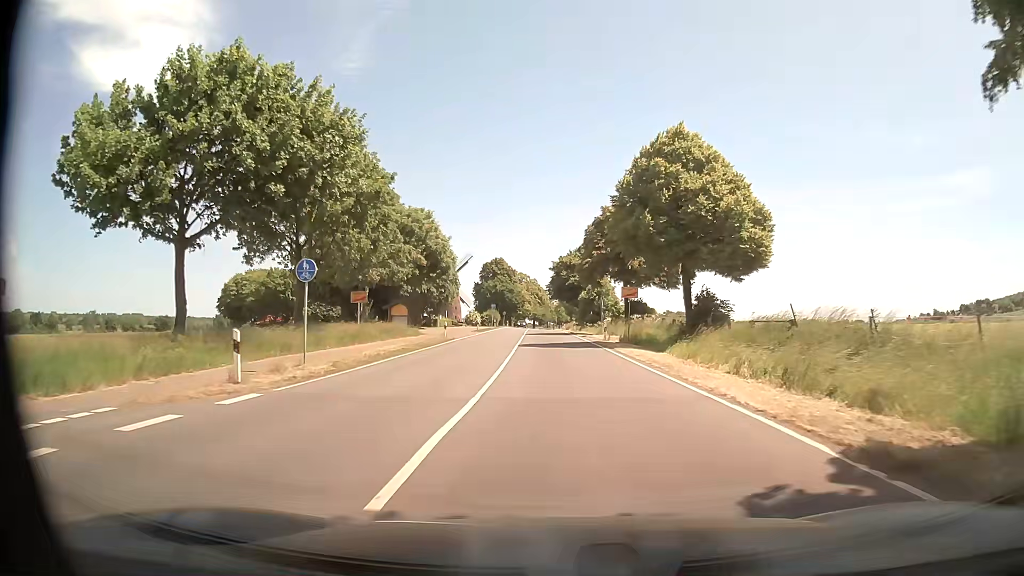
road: primary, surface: asphalt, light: Day
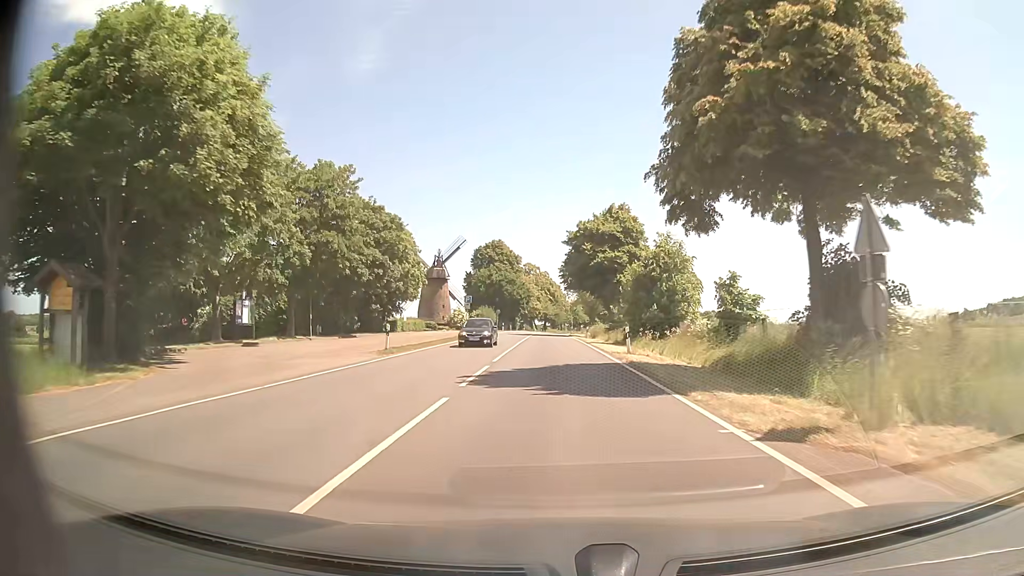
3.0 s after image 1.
(-0.4, +41.6) m; -1°
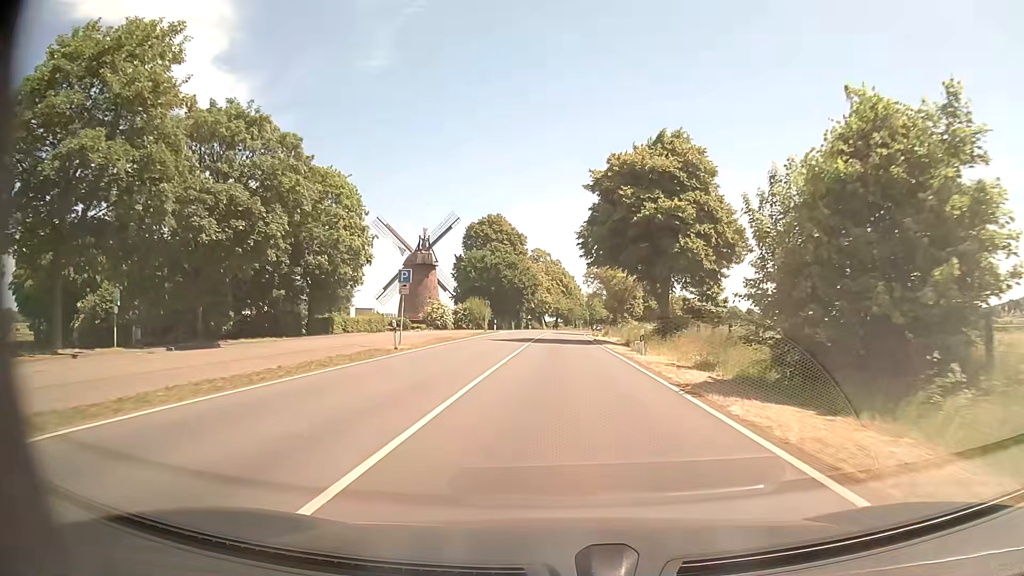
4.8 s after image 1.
(-0.3, +28.7) m; -1°
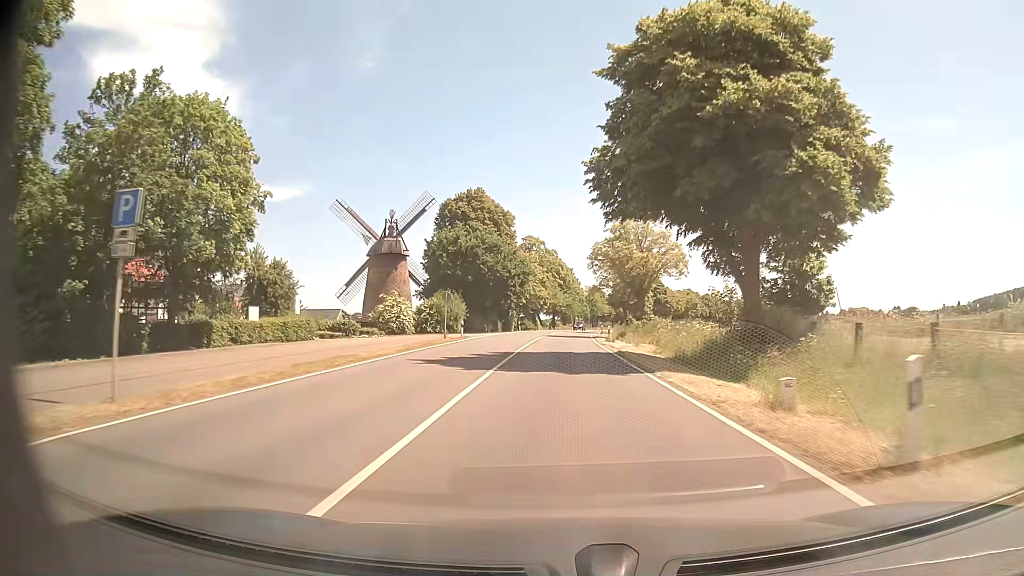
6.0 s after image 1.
(+0.1, +20.9) m; 0°
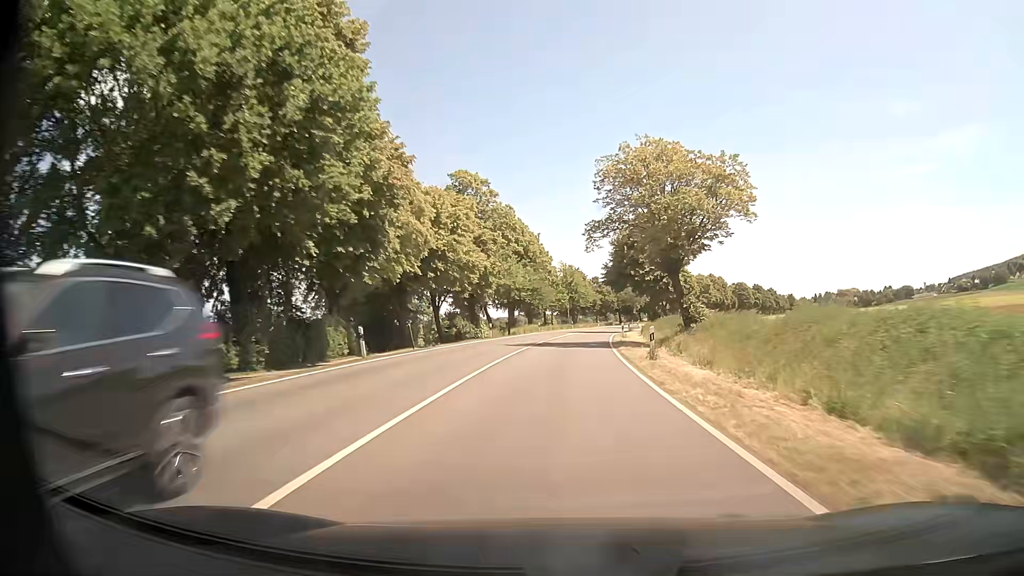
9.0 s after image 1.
(+0.9, +57.9) m; +3°
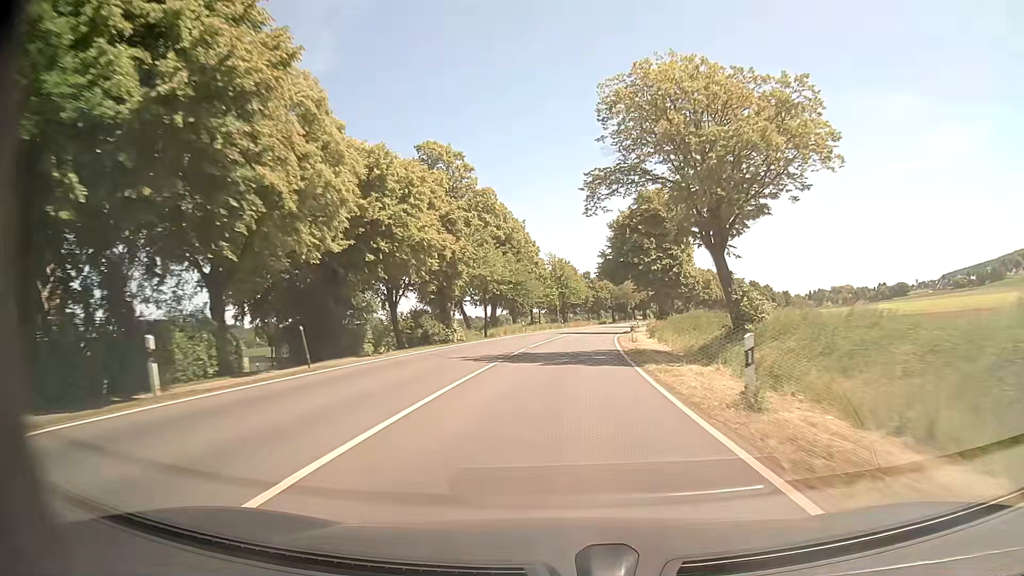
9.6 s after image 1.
(+0.1, +12.5) m; +1°
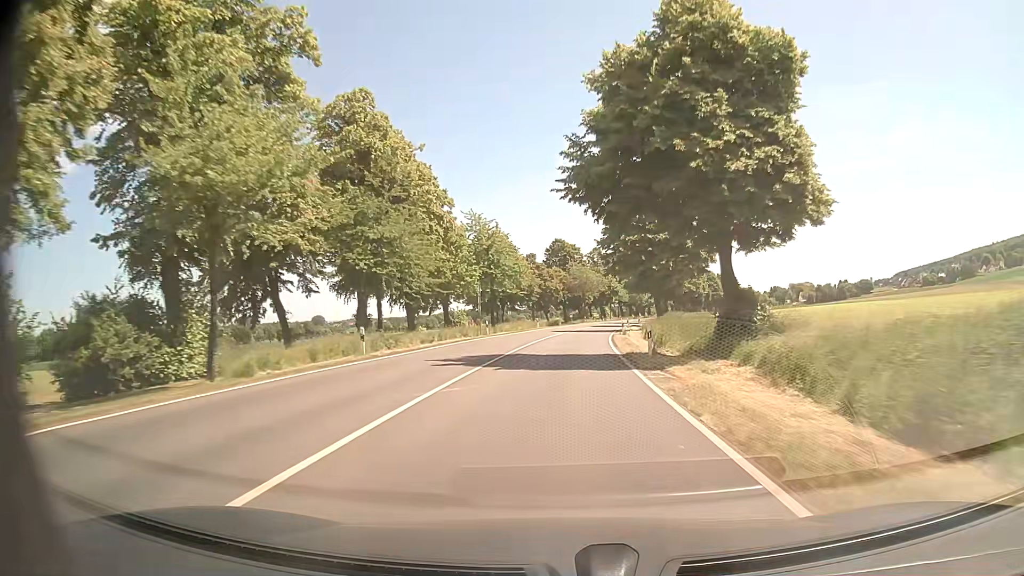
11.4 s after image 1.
(+1.6, +38.9) m; +5°
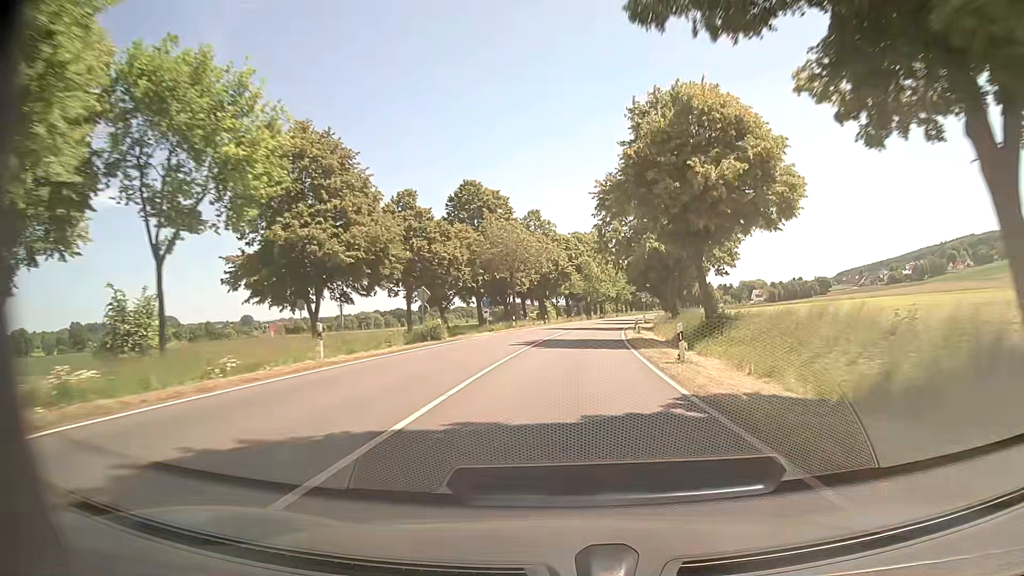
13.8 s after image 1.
(+2.4, +55.4) m; +5°
(0, +10) (0, +20) (+1, +30) (+2, +40) (+3, +50) (+4, +60) (+5, +70) (+7, +80) (+8, +90) (+10, +99) m
